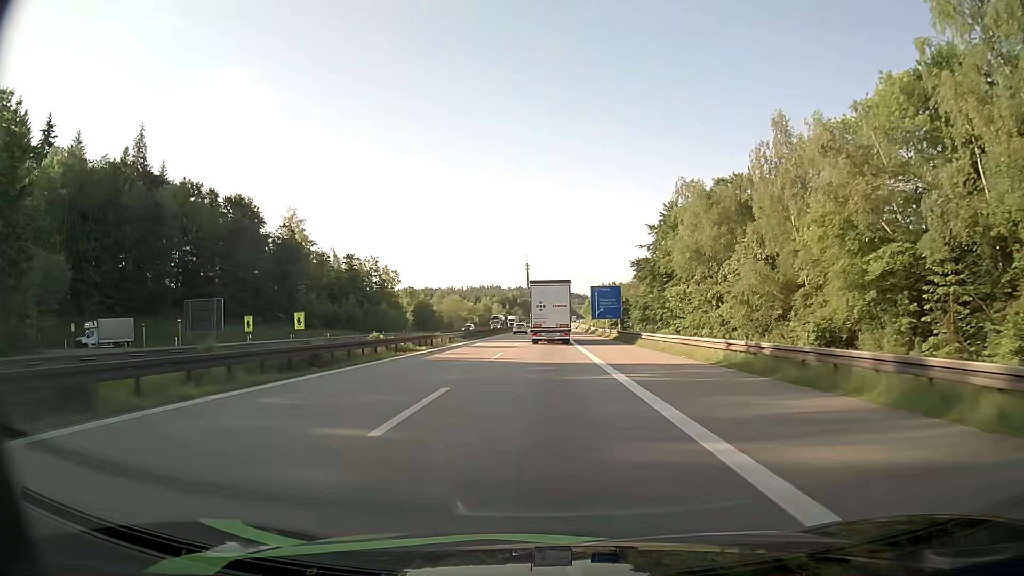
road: motorway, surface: asphalt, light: Day
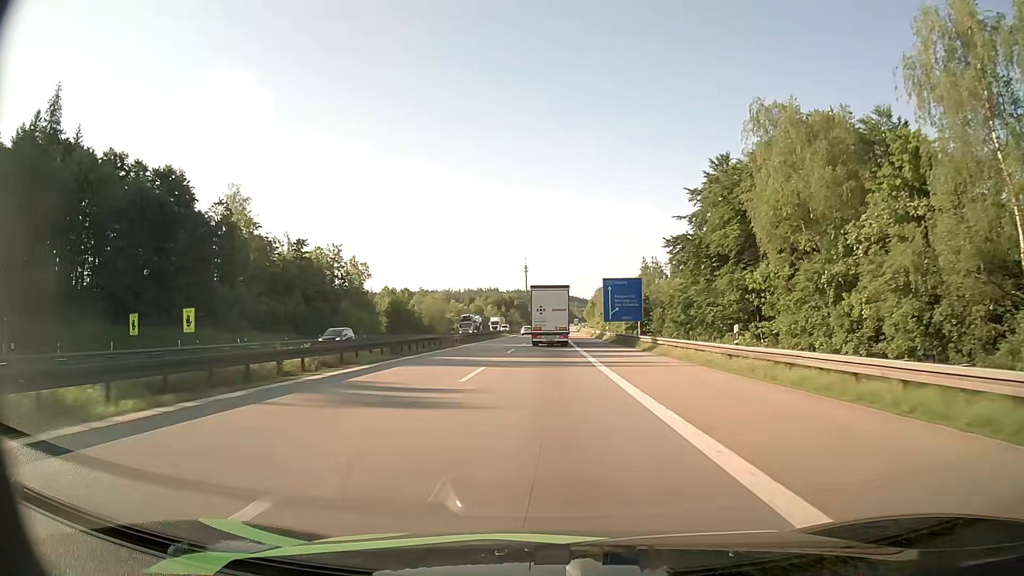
(-0.1, +27.2) m; 0°
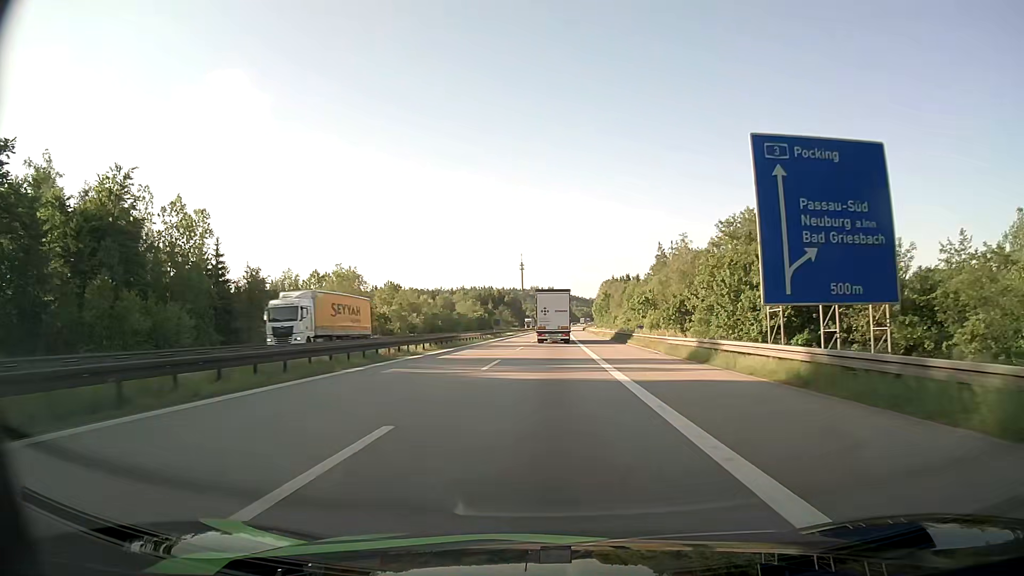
(+0.5, +68.1) m; +1°
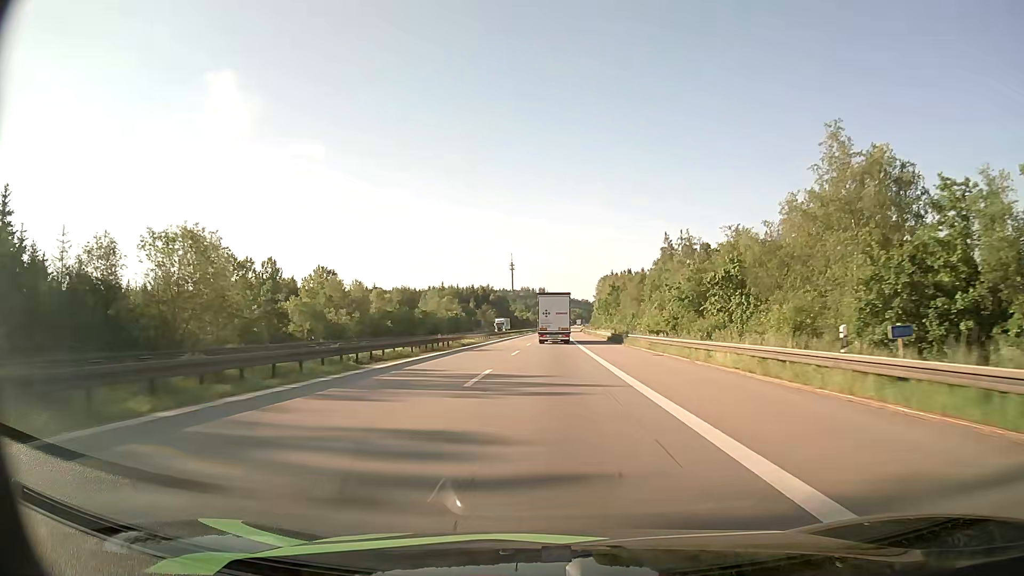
(0.0, +41.4) m; 0°
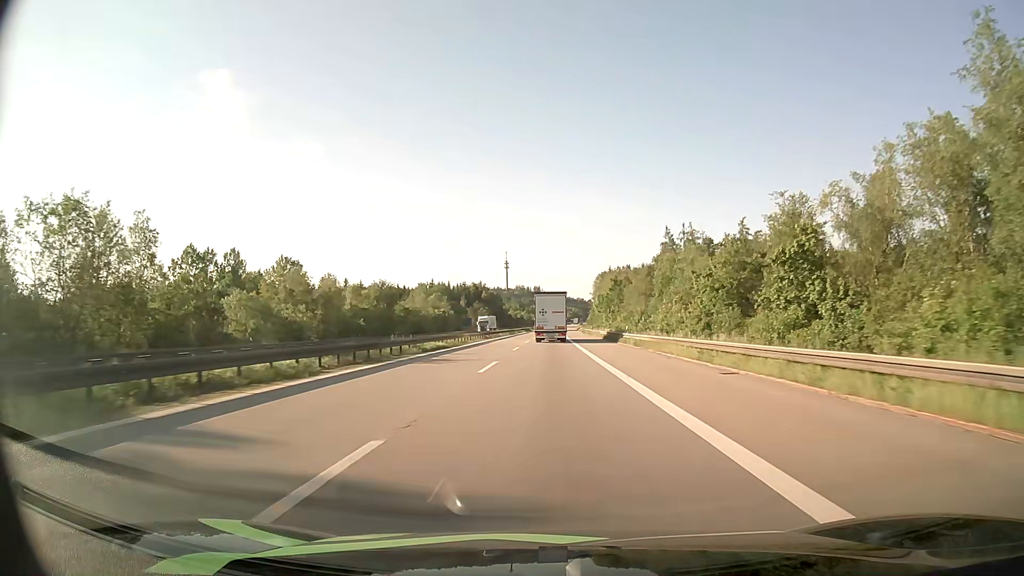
(+0.1, +13.9) m; +1°
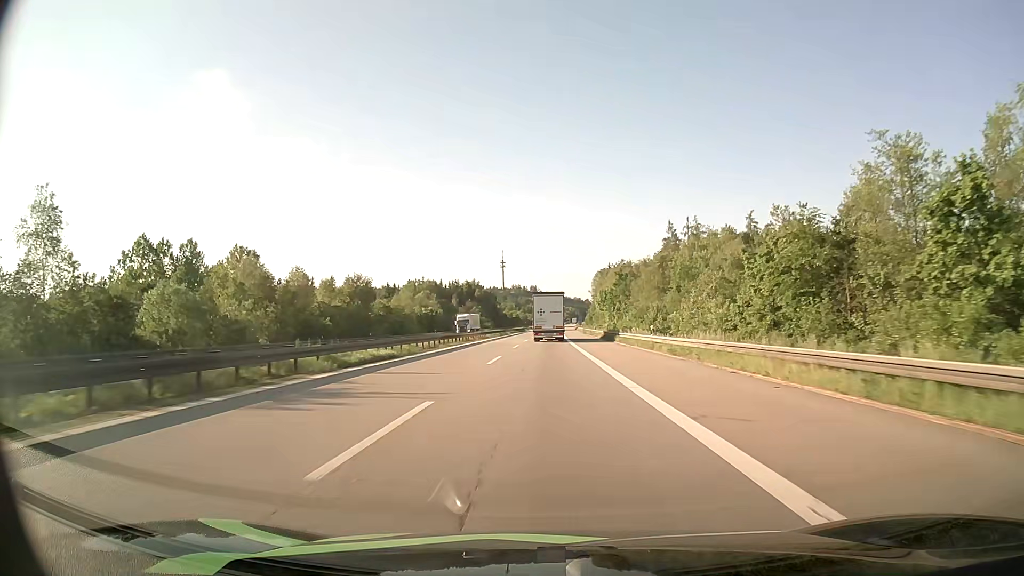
(0.0, +13.9) m; 0°
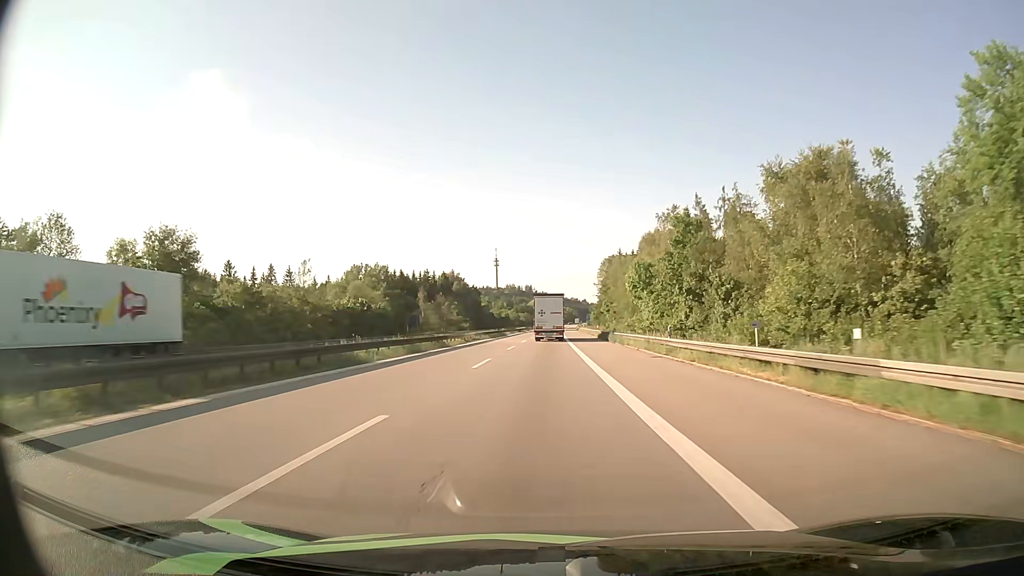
(+0.3, +56.1) m; 0°
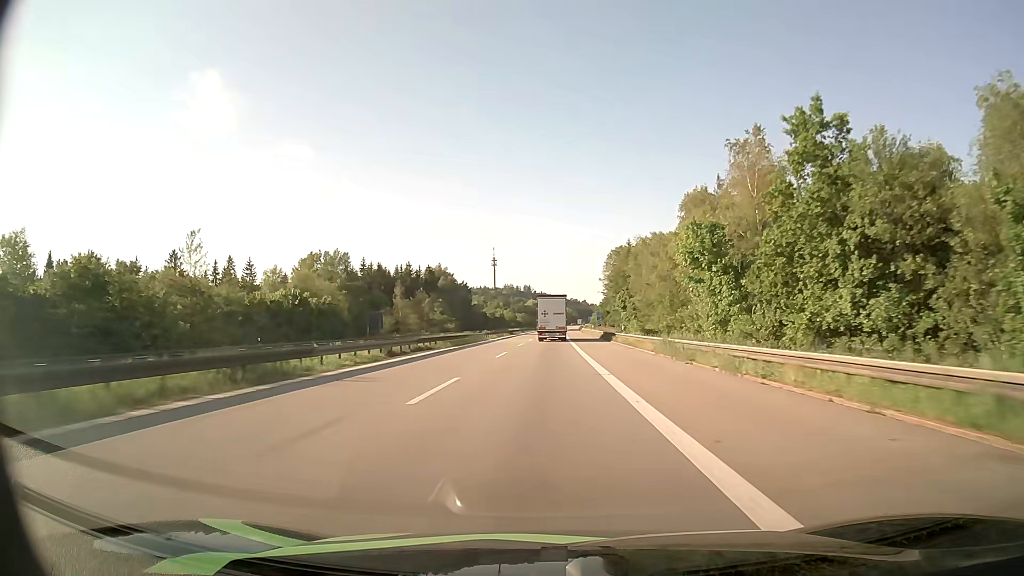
(0.0, +28.1) m; 0°
(0, +10) (0, +20) (0, +30) (0, +40) (0, +50) (+1, +60) (+1, +70) (+1, +80) (+1, +90) (+1, +100) m
